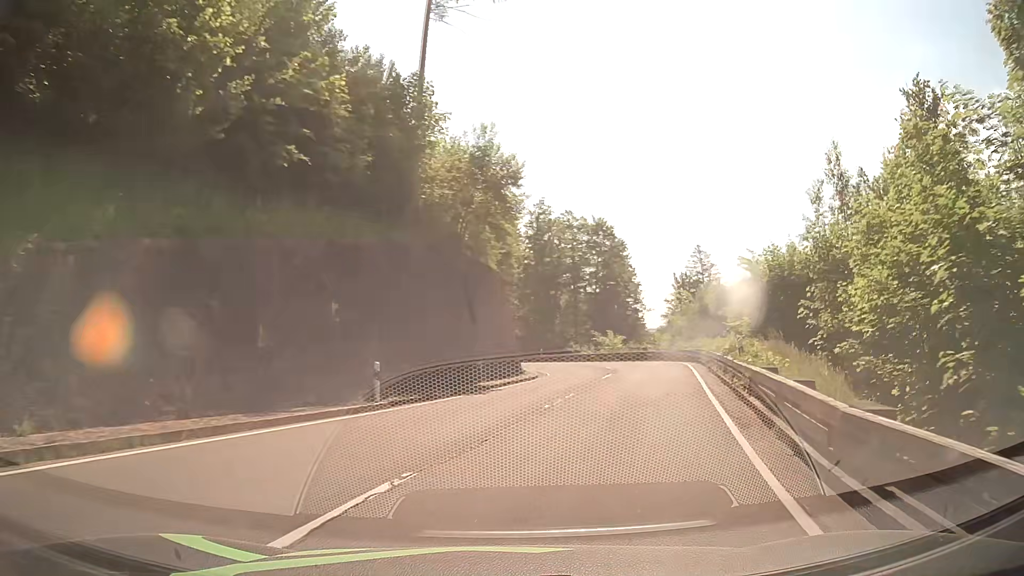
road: primary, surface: asphalt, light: Day
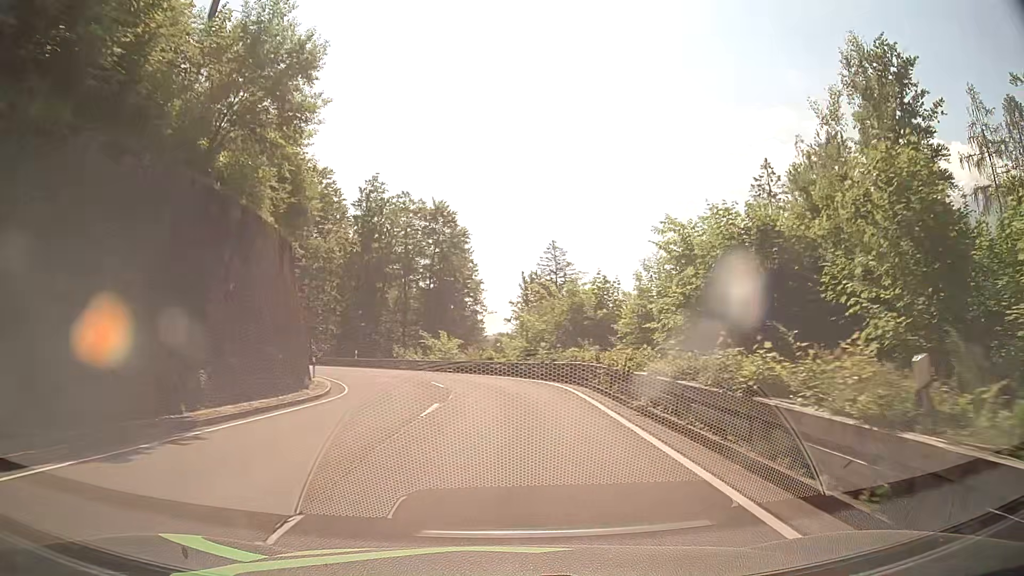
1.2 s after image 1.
(+2.0, +13.4) m; +16°
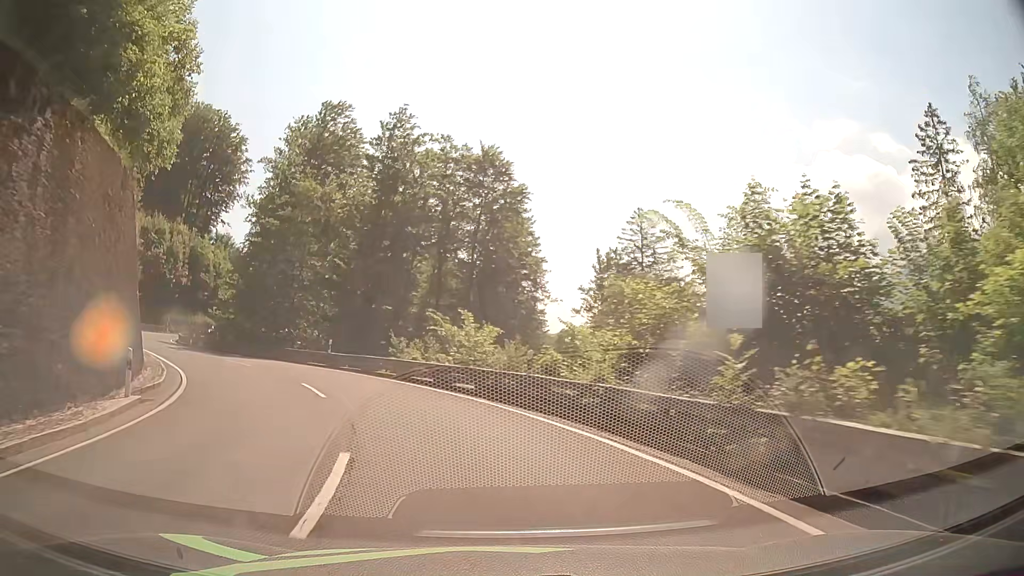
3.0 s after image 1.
(-0.2, +21.0) m; -4°
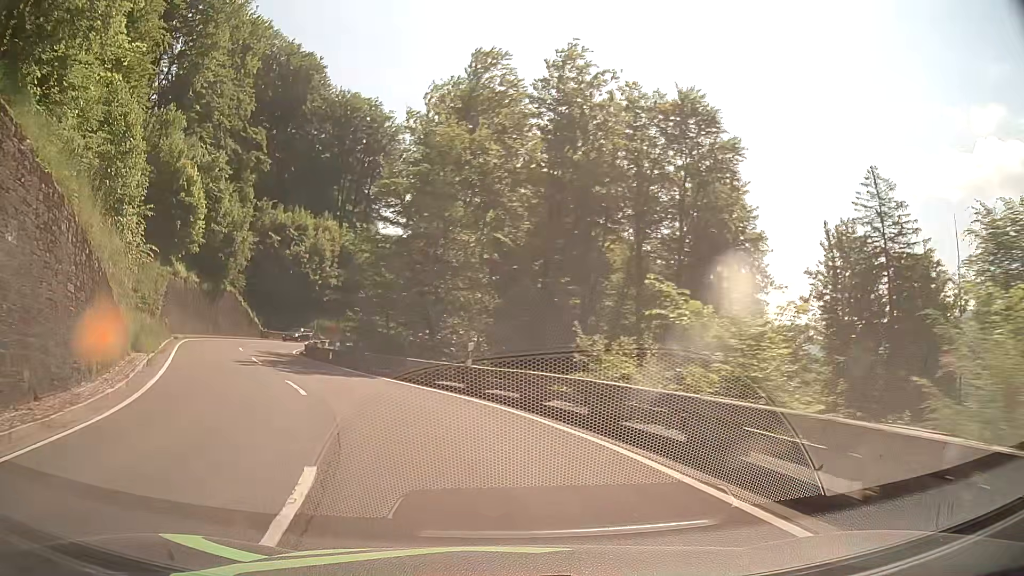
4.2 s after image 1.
(-1.7, +13.6) m; -16°
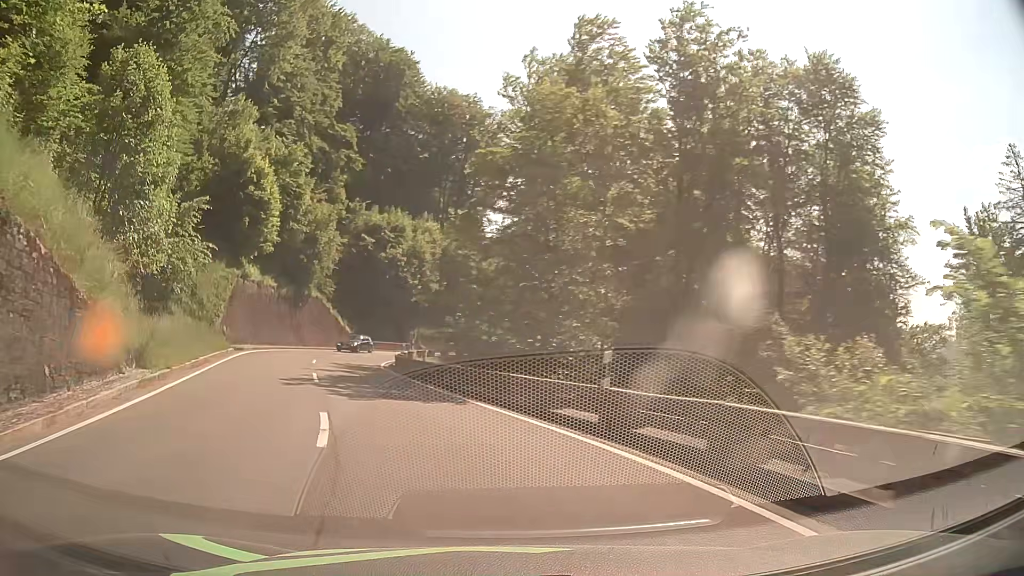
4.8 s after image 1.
(-0.5, +6.7) m; -9°
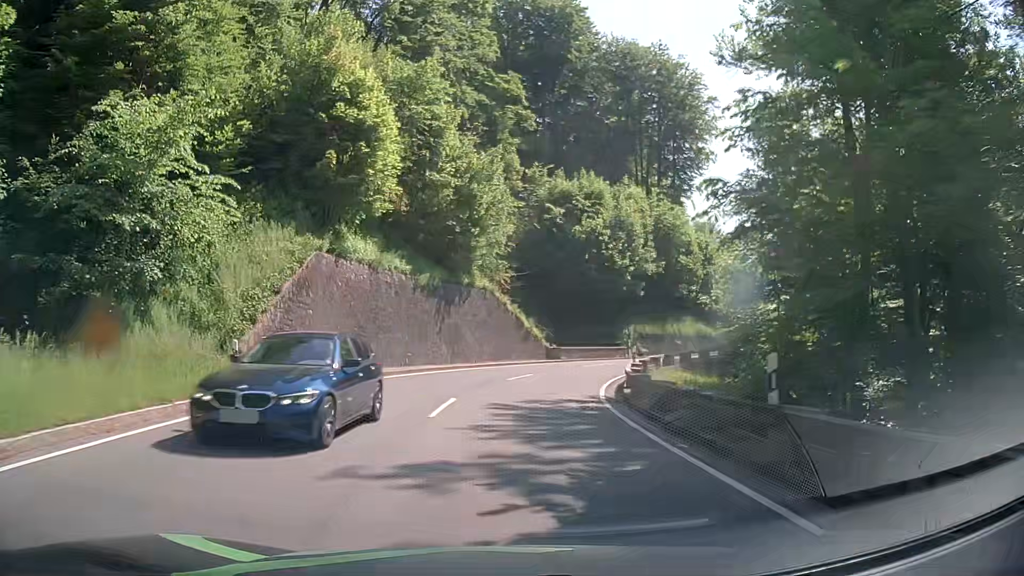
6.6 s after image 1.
(-4.2, +20.0) m; -18°
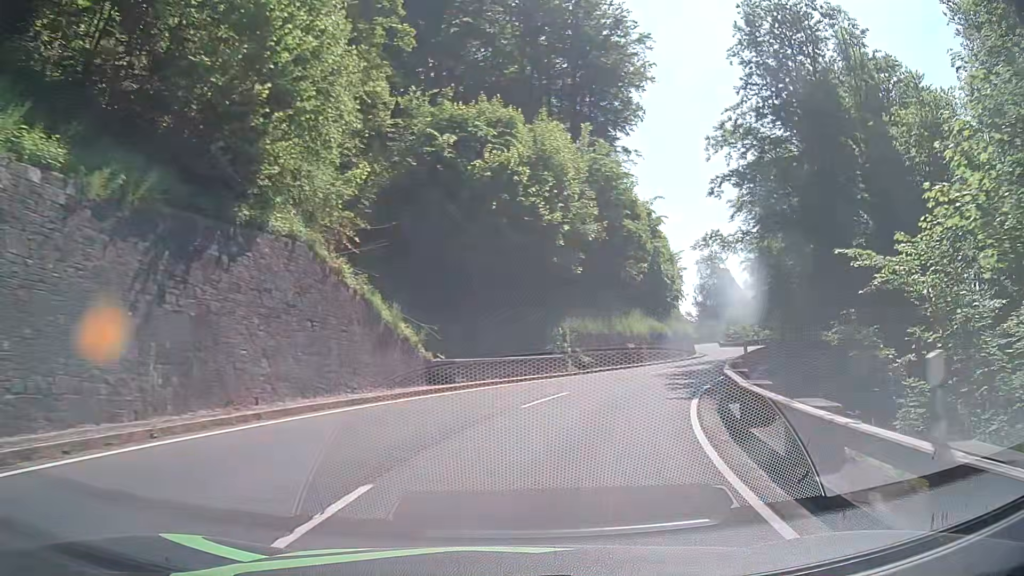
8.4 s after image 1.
(+0.8, +21.8) m; +9°
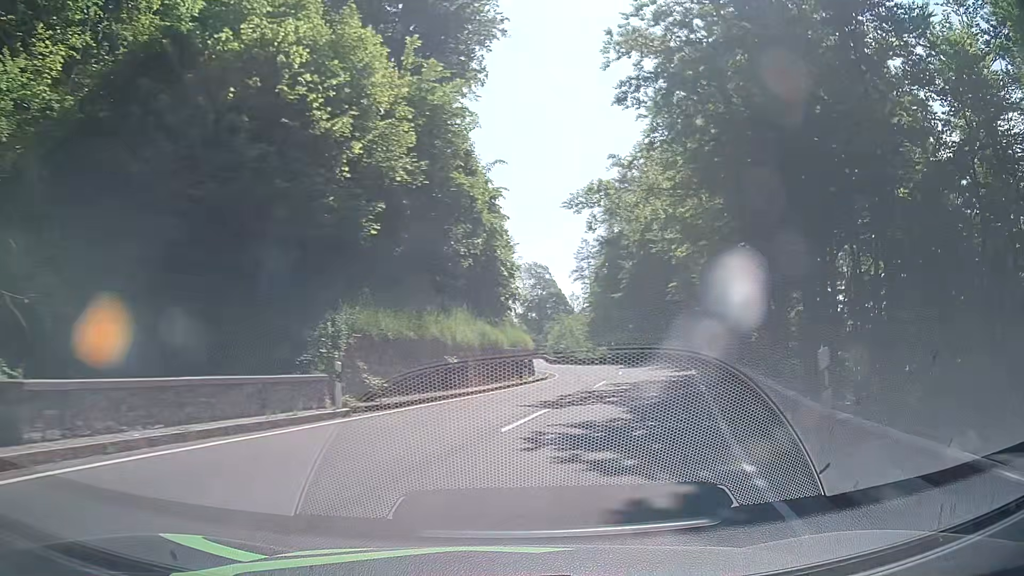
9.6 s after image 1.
(+1.9, +14.9) m; +16°
(+1, +10) (+3, +20) (+6, +29) (+8, +39) (+9, +49) (+9, +59) (+7, +69) (+6, +79) (+6, +89) (+6, +99) m
